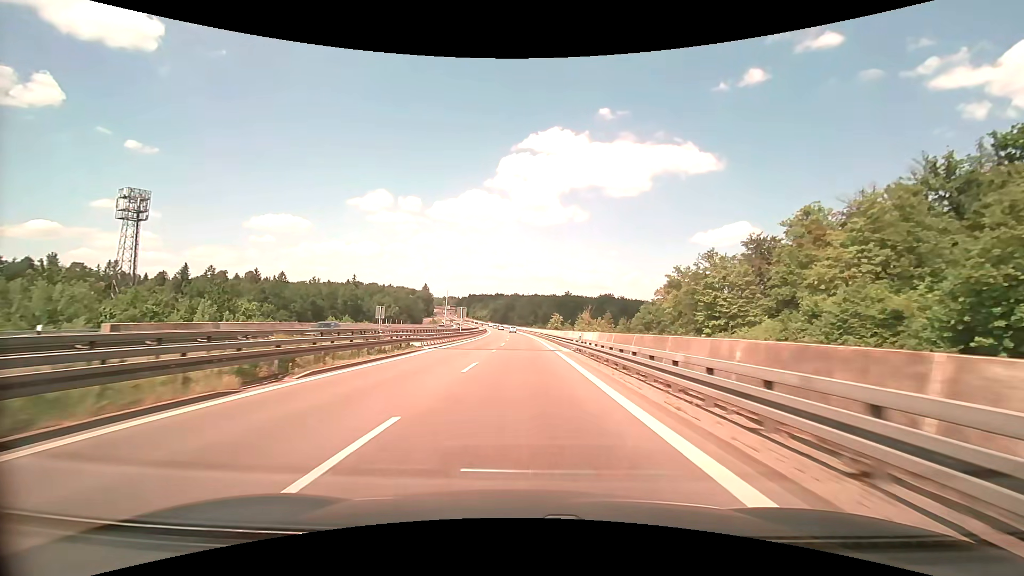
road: trunk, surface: asphalt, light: Day
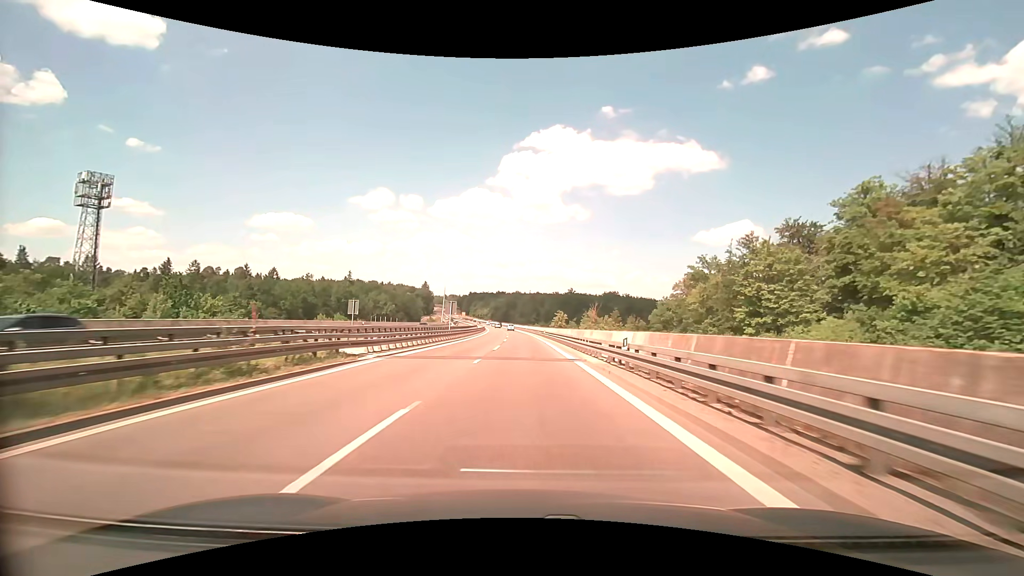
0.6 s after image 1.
(0.0, +11.9) m; 0°
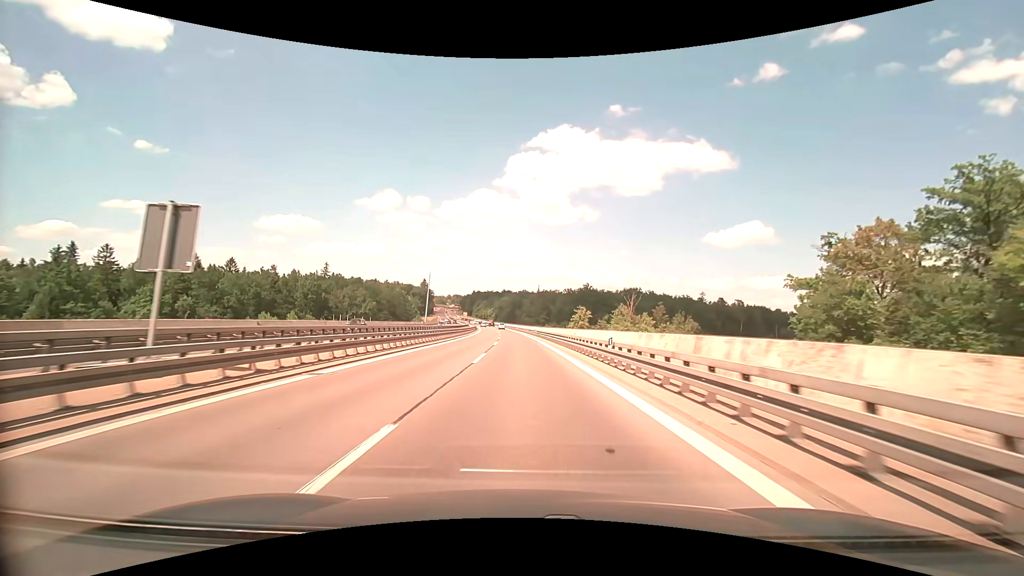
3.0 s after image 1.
(-0.1, +47.3) m; -1°
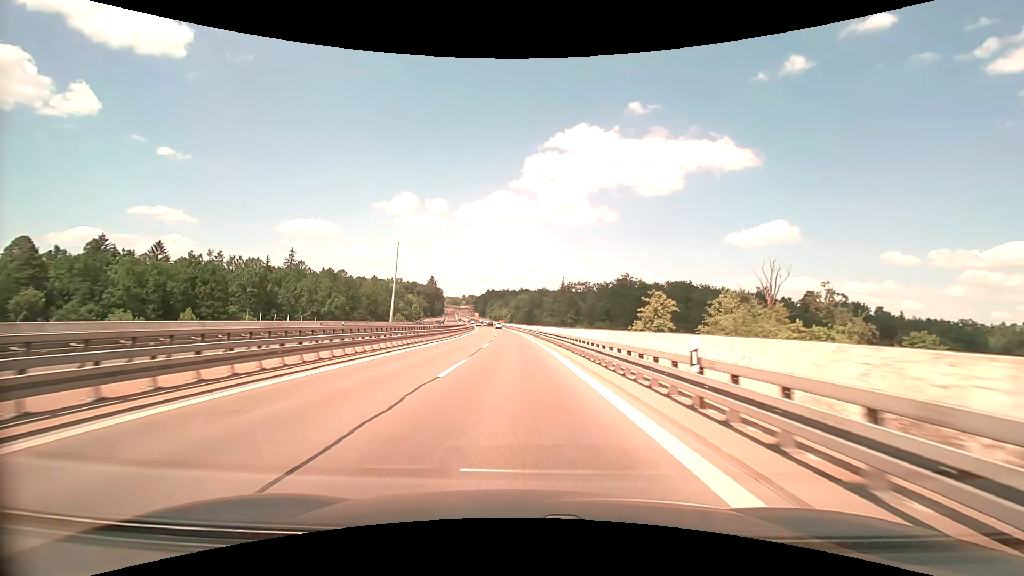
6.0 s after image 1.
(-0.8, +59.5) m; -2°
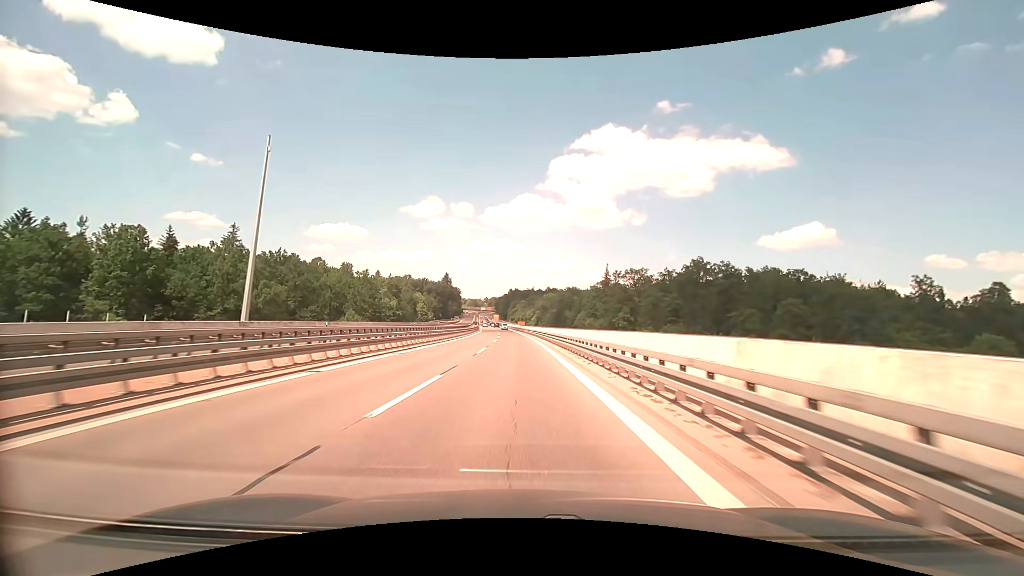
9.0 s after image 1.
(-1.1, +59.9) m; -3°
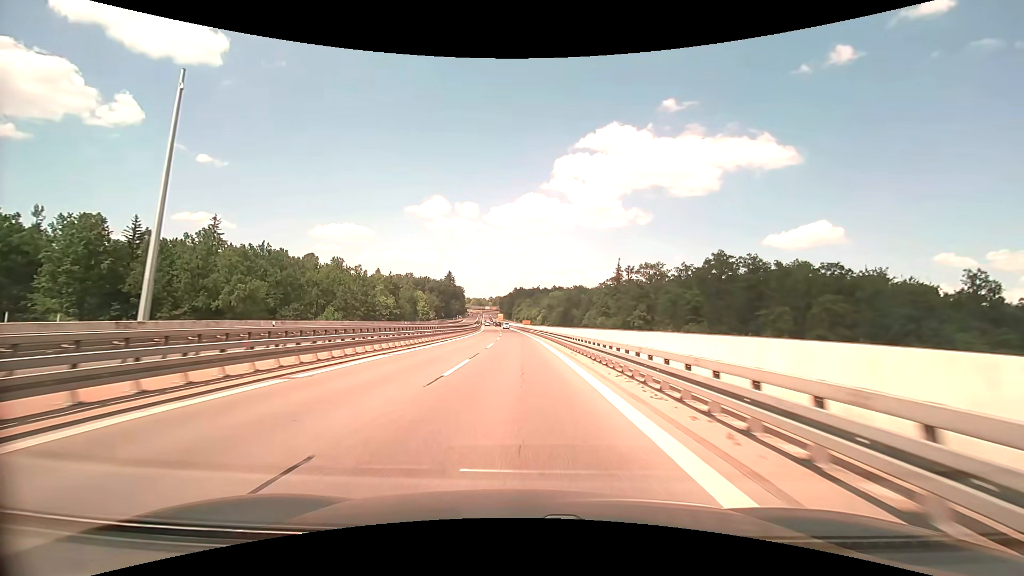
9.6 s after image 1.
(-0.1, +12.0) m; -1°
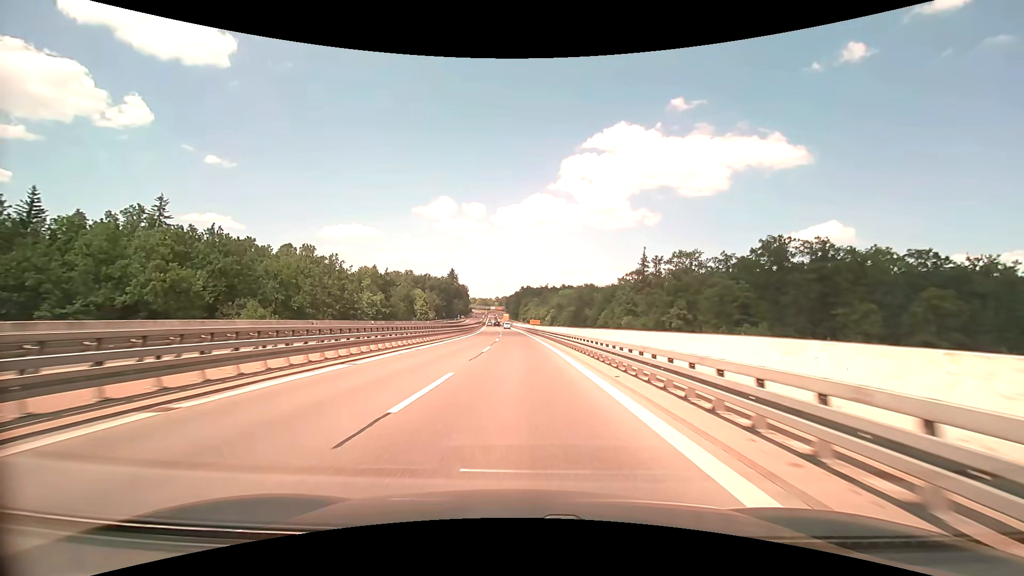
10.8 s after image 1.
(-0.2, +23.9) m; -1°
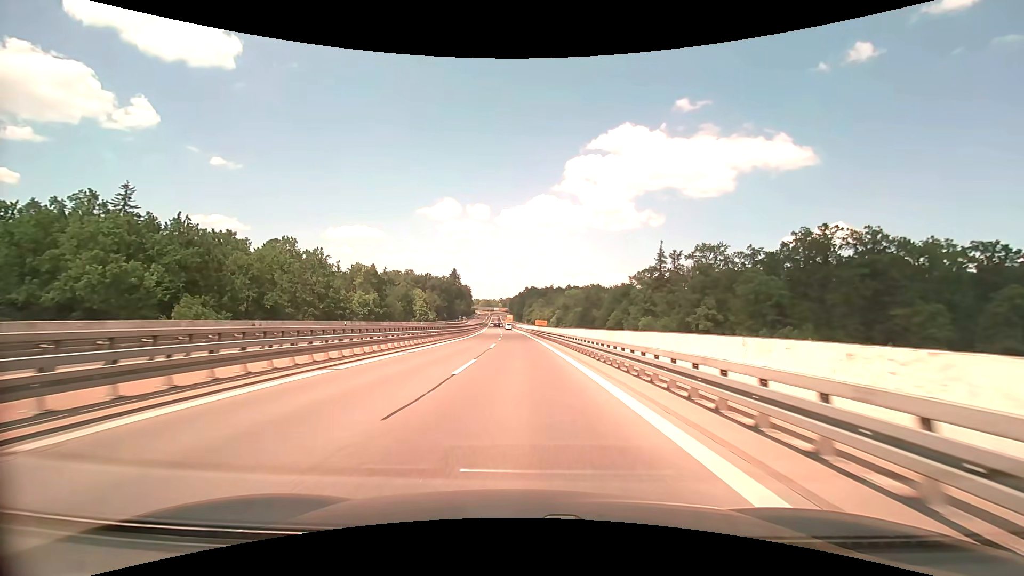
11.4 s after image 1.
(-0.1, +11.9) m; 0°
(0, +10) (0, +20) (0, +30) (0, +40) (-1, +50) (-1, +60) (-1, +70) (-2, +80) (-2, +90) (-3, +100) m
